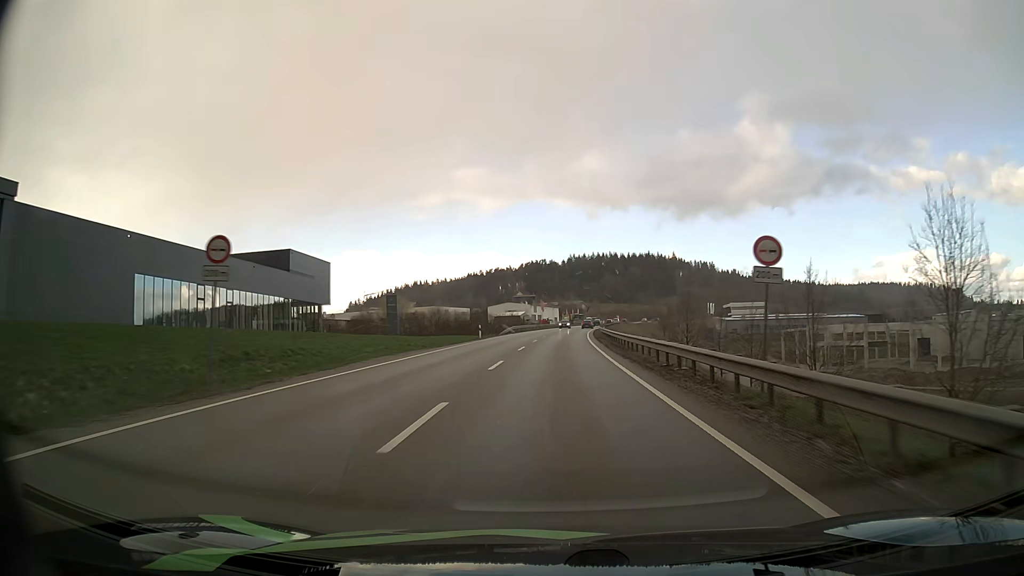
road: primary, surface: asphalt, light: Day
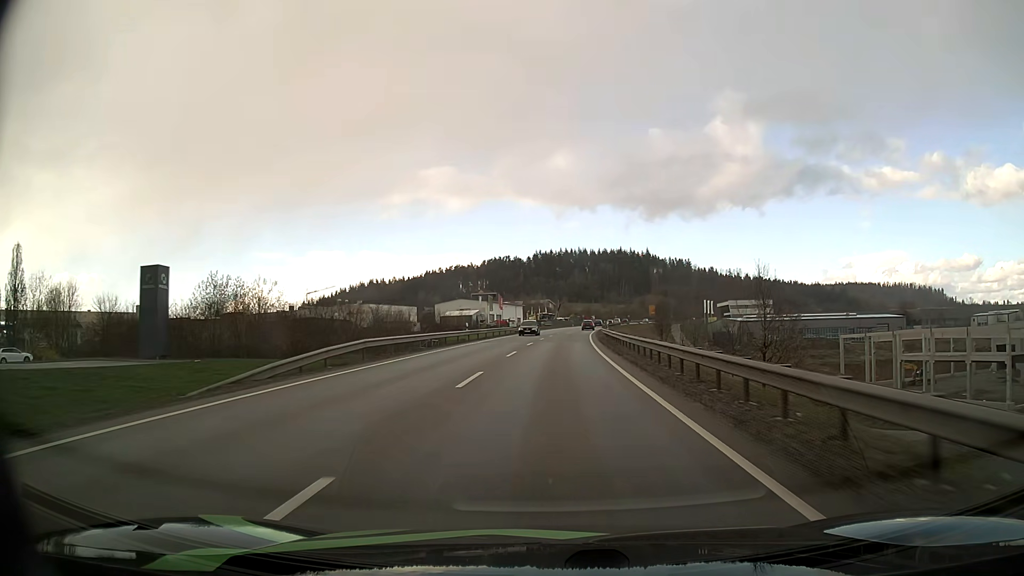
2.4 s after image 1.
(+1.4, +53.5) m; +3°
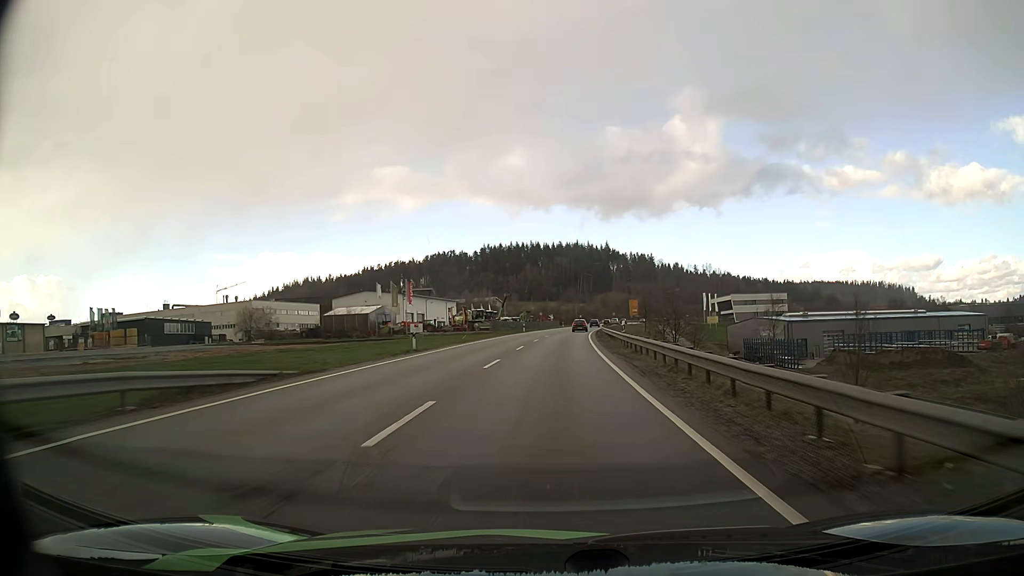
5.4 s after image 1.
(+2.4, +66.1) m; +4°
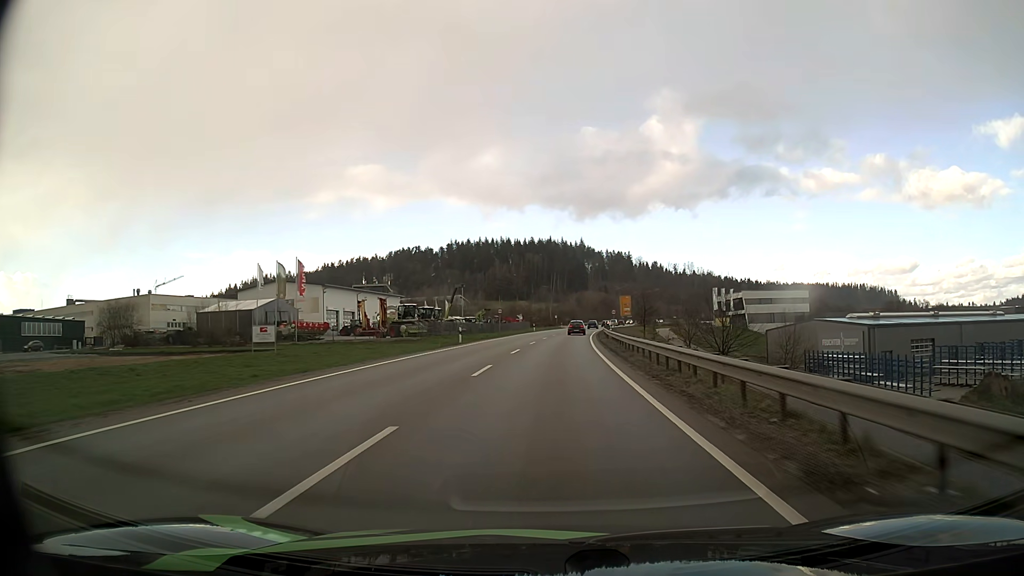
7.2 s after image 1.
(+0.8, +39.1) m; +2°
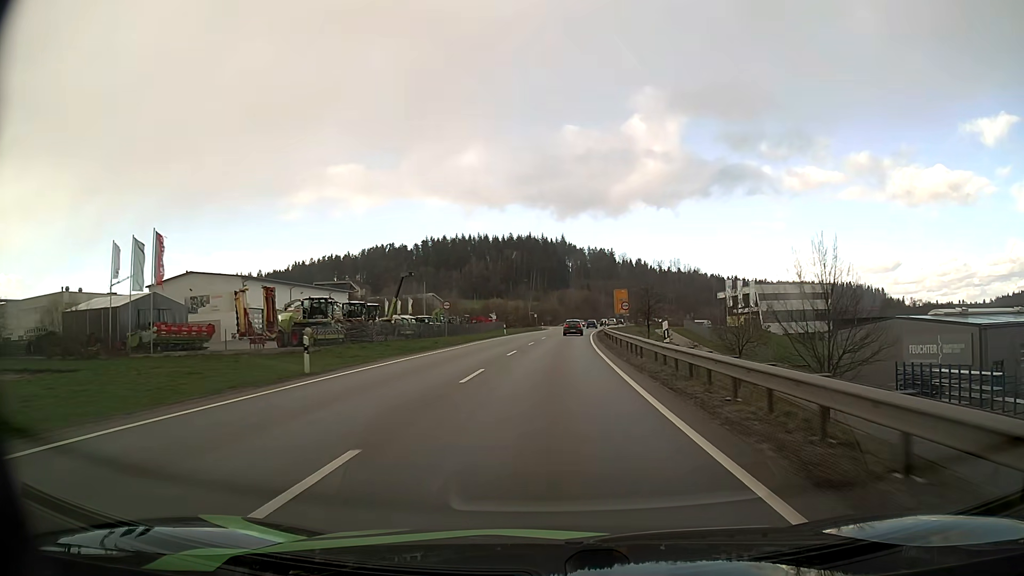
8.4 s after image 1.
(+0.4, +25.6) m; +2°
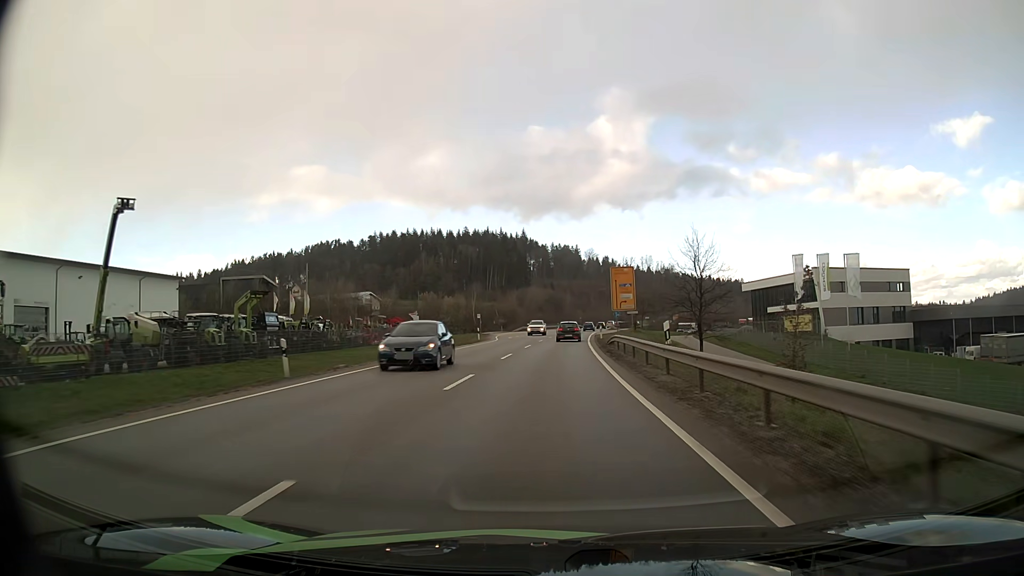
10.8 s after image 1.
(+1.5, +49.4) m; +3°
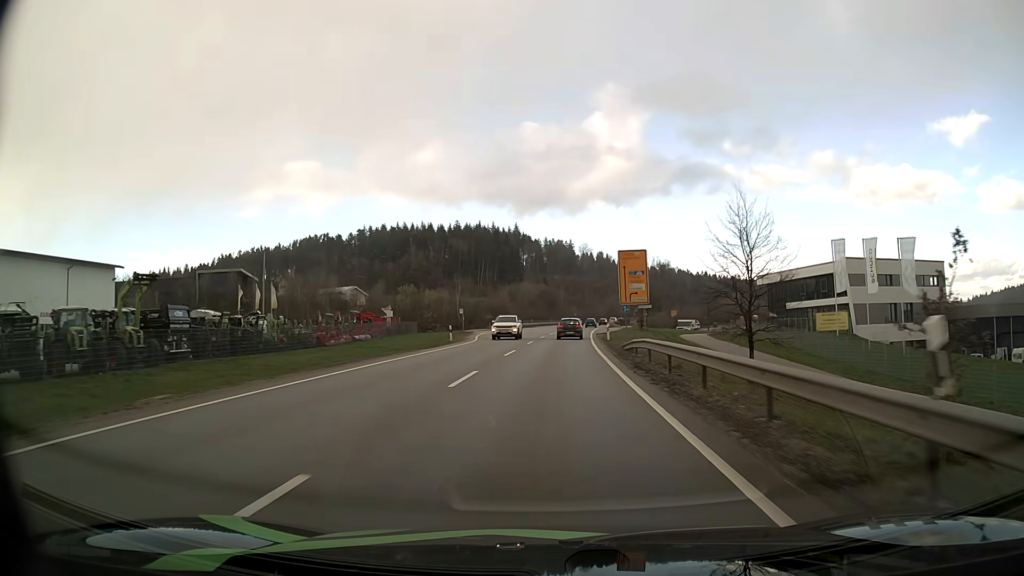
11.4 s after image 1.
(0.0, +12.0) m; 0°
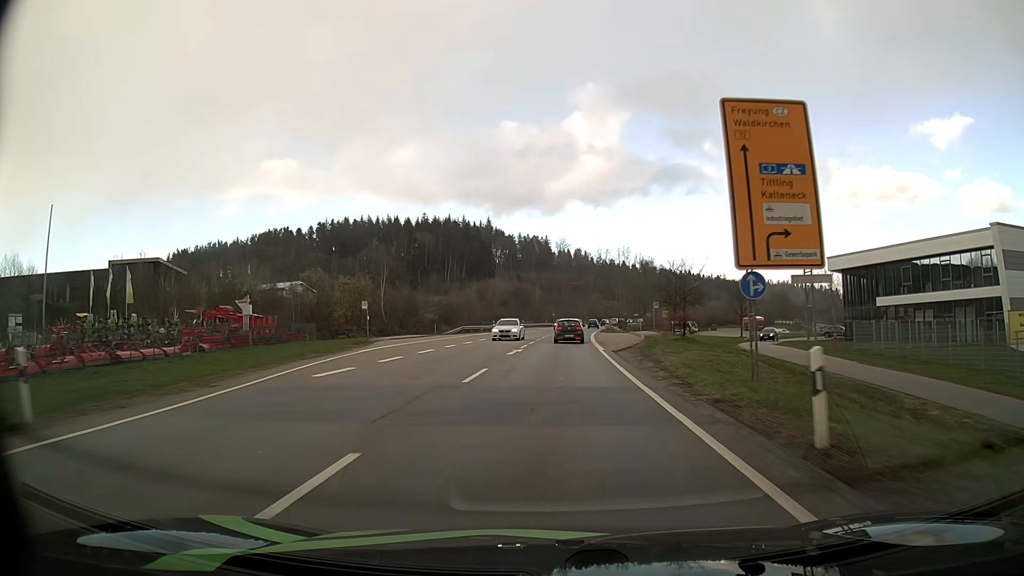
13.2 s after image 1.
(+0.6, +35.0) m; +2°
(0, +10) (0, +20) (0, +30) (+1, +40) (+1, +50) (+2, +60) (+3, +70) (+4, +80) (+5, +90) (+6, +100) m
